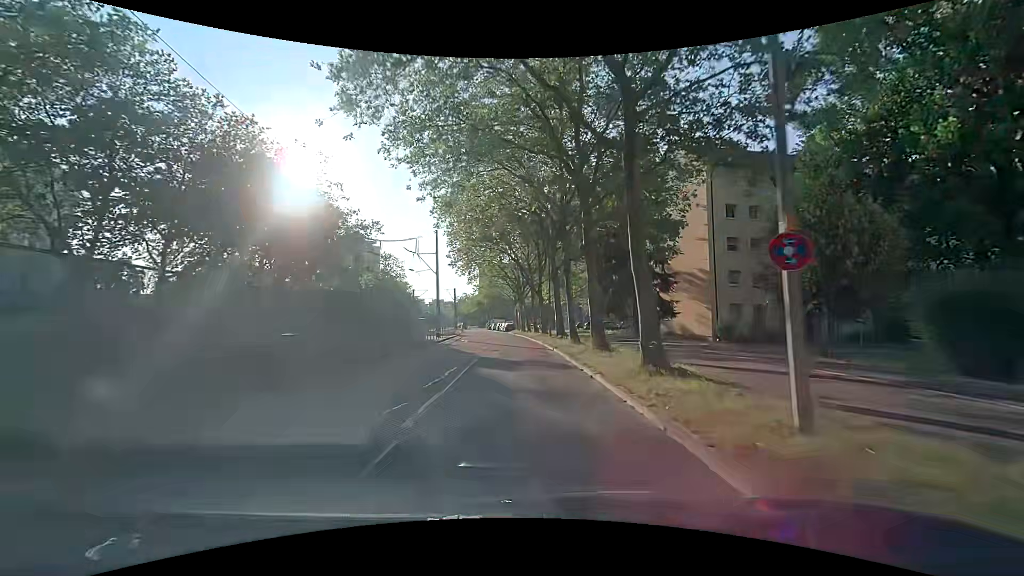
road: tertiary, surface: asphalt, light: Day
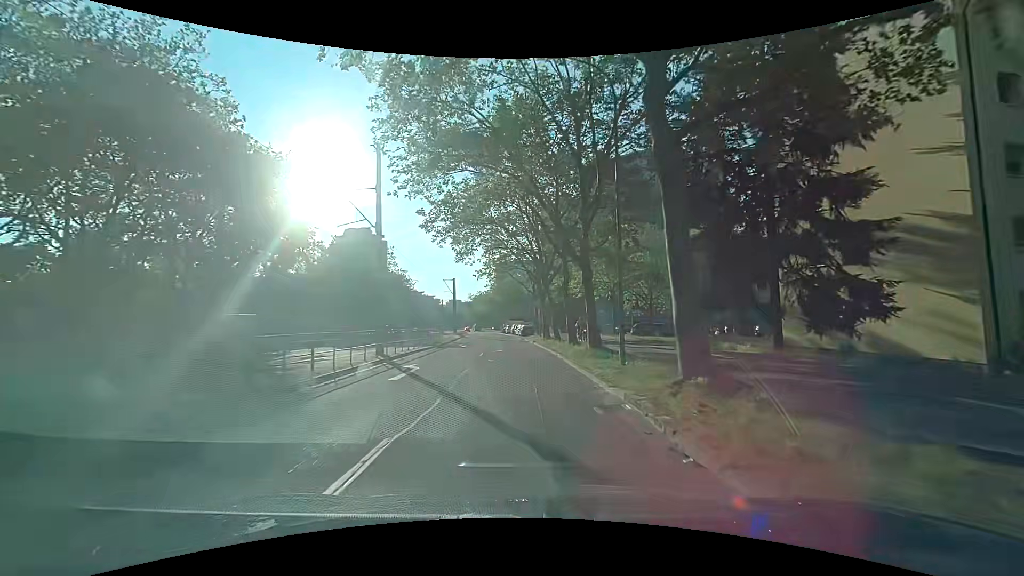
(-0.3, +21.7) m; -2°
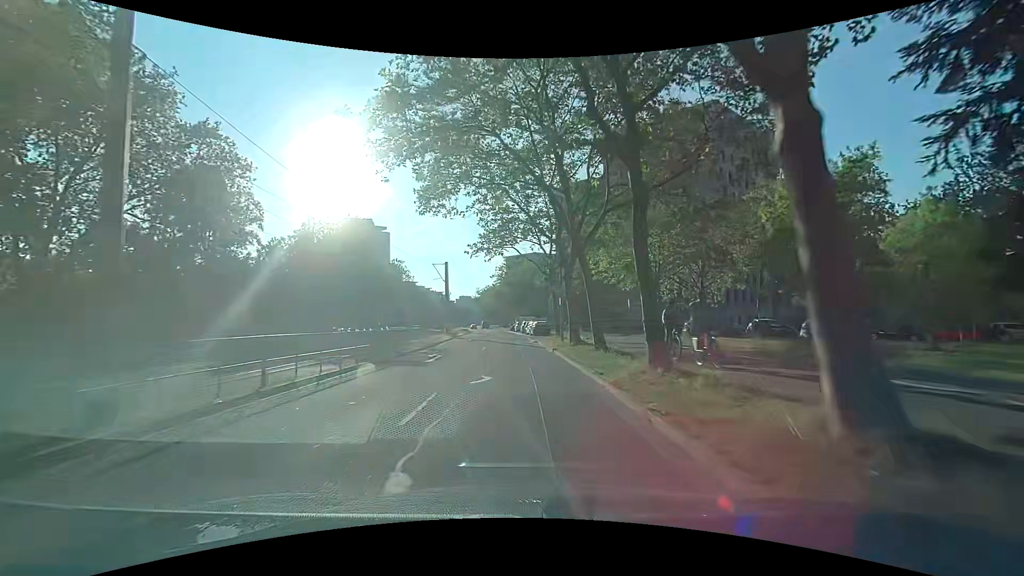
(-0.1, +14.6) m; -1°
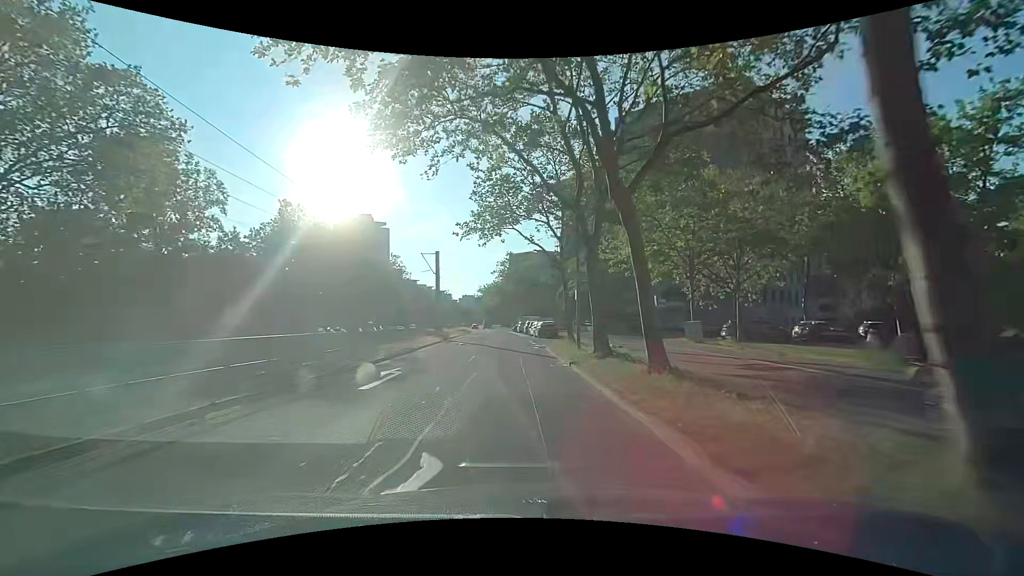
(-0.1, +7.3) m; -1°
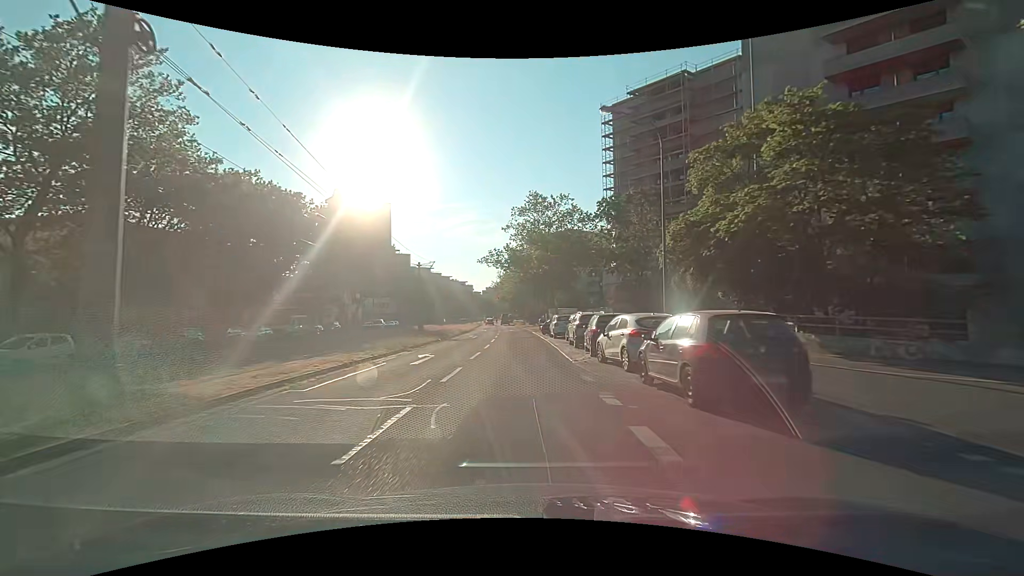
(-1.0, +35.8) m; -3°
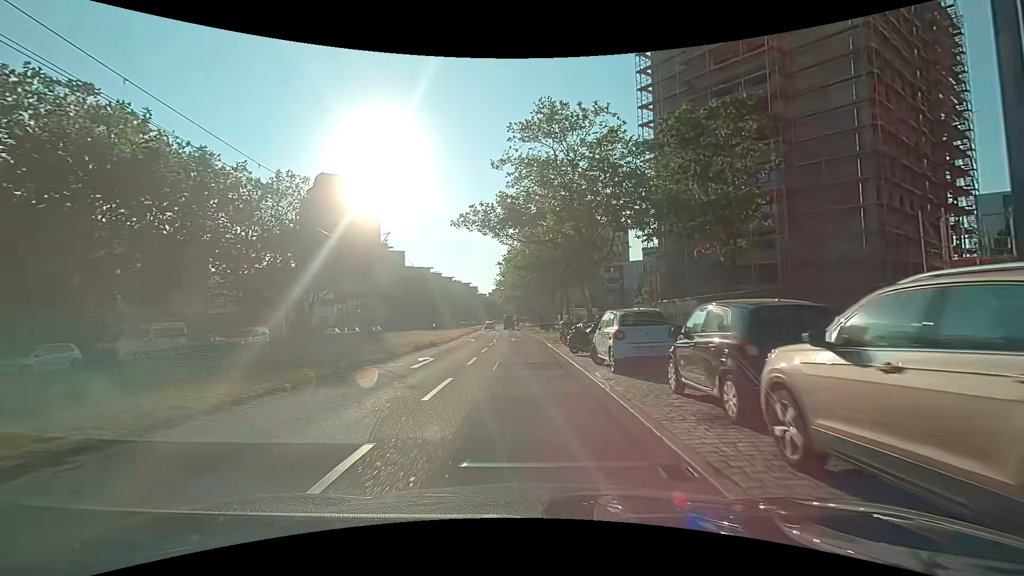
(0.0, +20.1) m; 0°
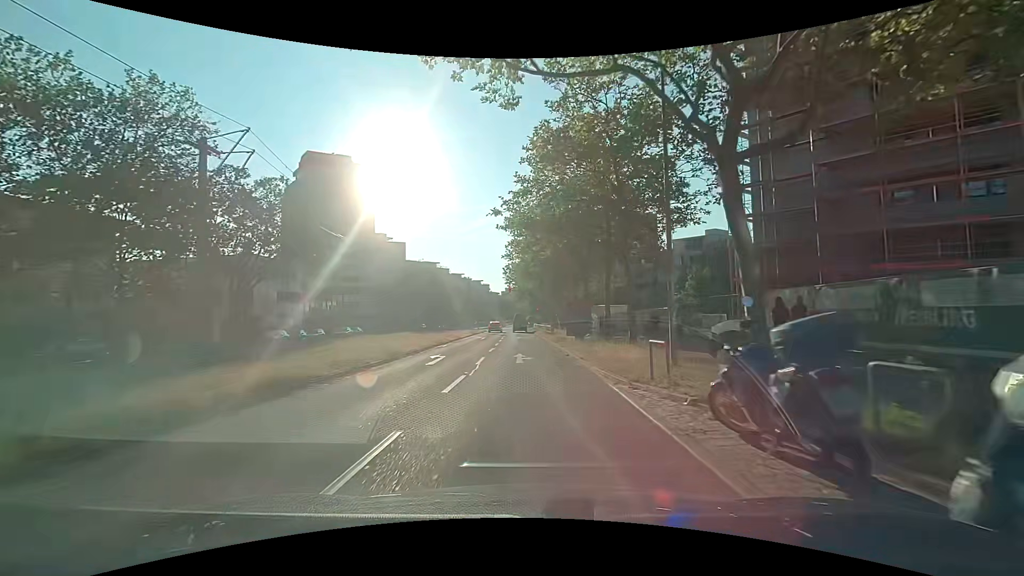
(-0.4, +18.8) m; -2°
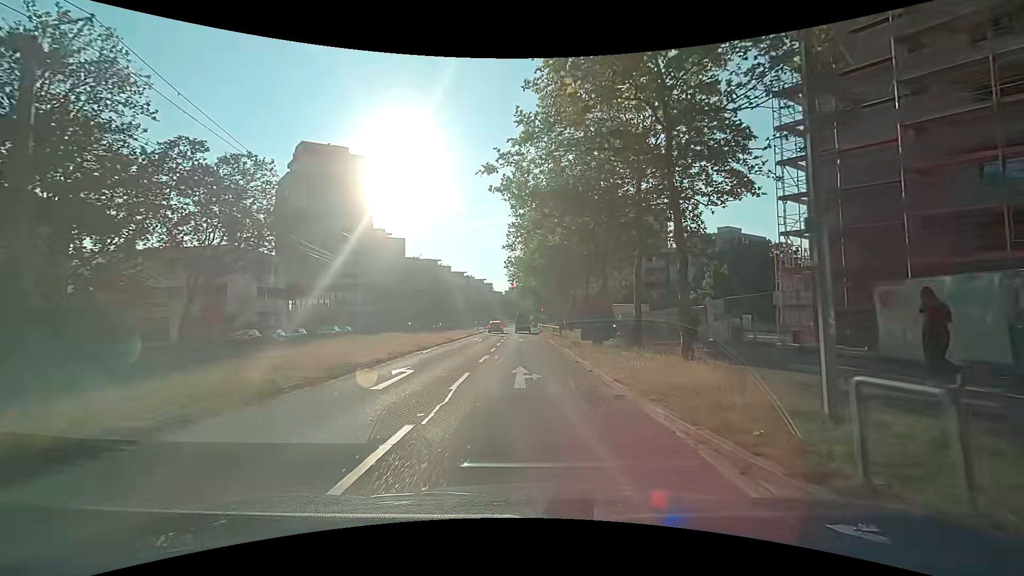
(-0.1, +6.0) m; -1°
(0, +10) (0, +20) (0, +30) (0, +40) (0, +50) (-1, +60) (-1, +70) (-1, +80) (-1, +90) (-1, +100) m
